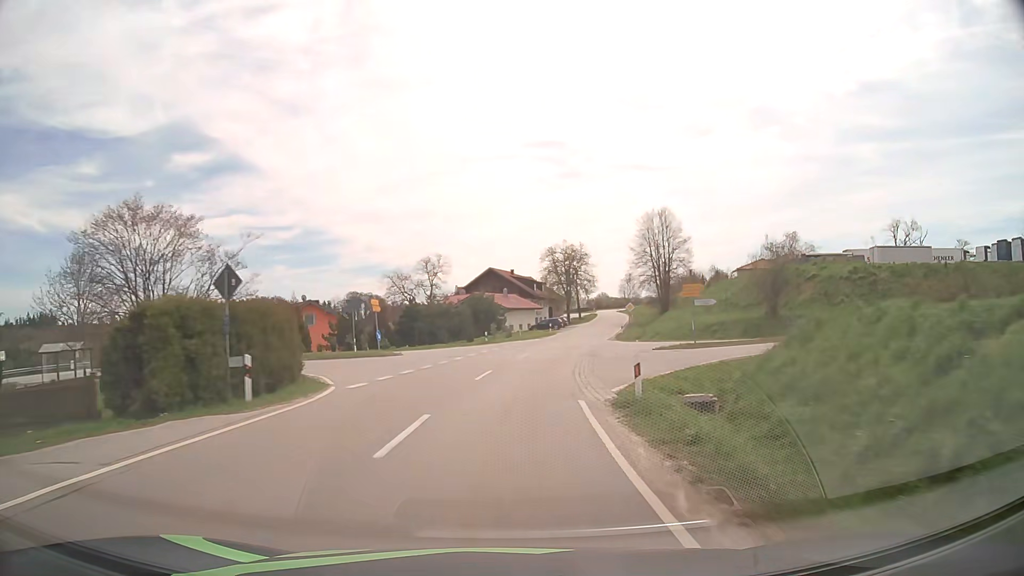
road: tertiary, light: Day
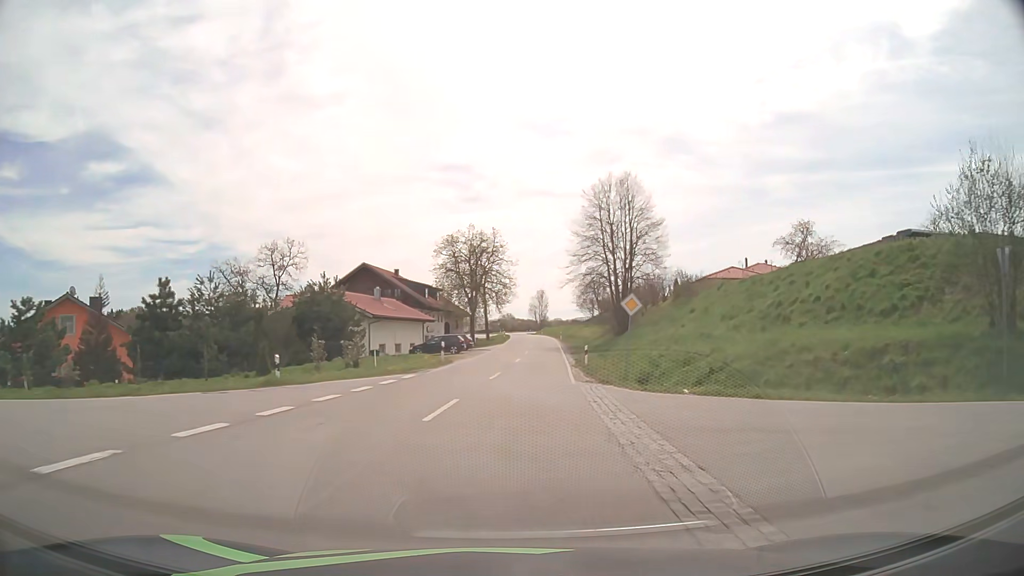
(+2.3, +32.3) m; +9°
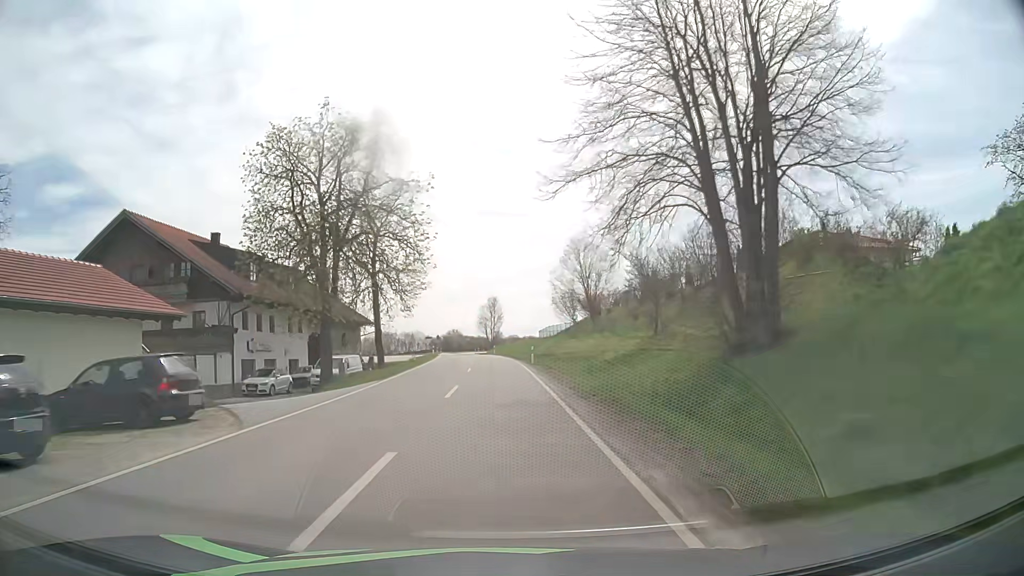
(+2.6, +42.8) m; +4°
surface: asphalt
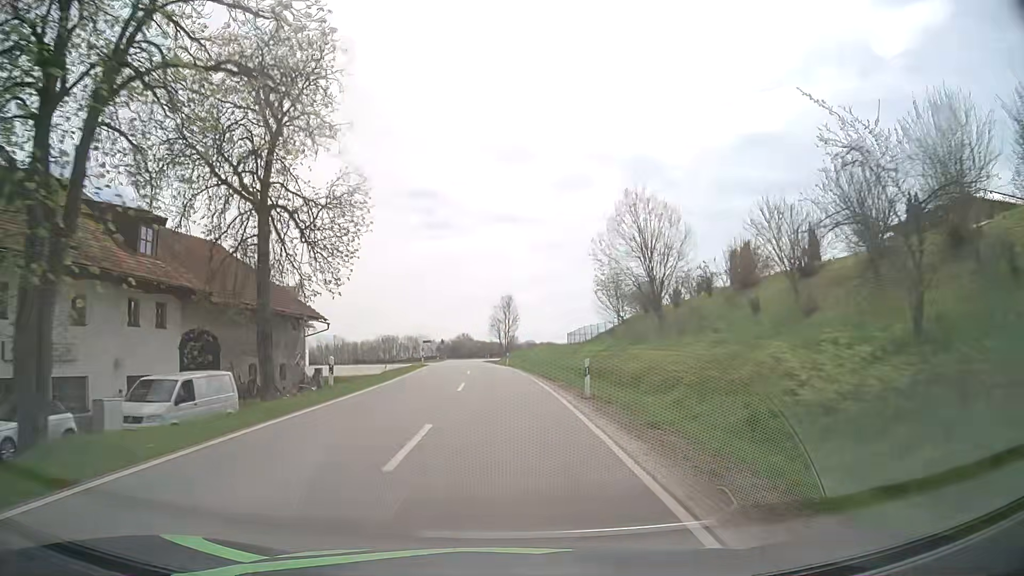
(-0.2, +21.4) m; -1°
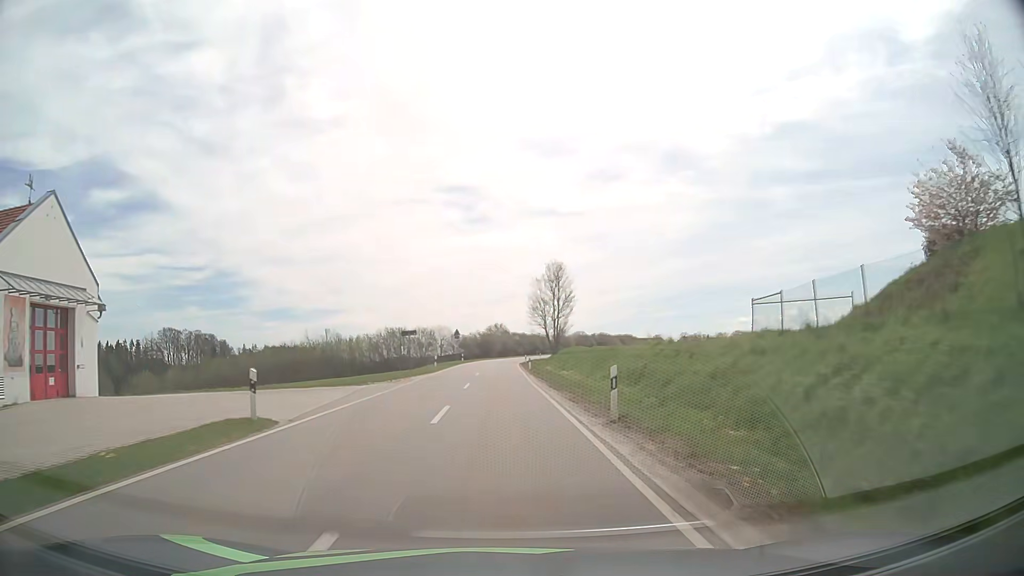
(-1.4, +42.7) m; -4°
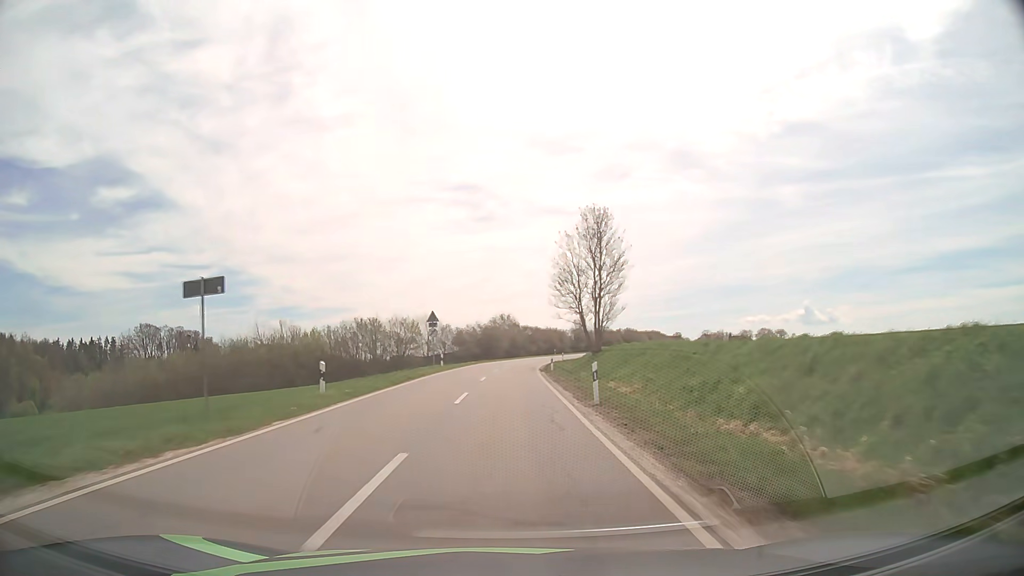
(-0.3, +32.5) m; -1°
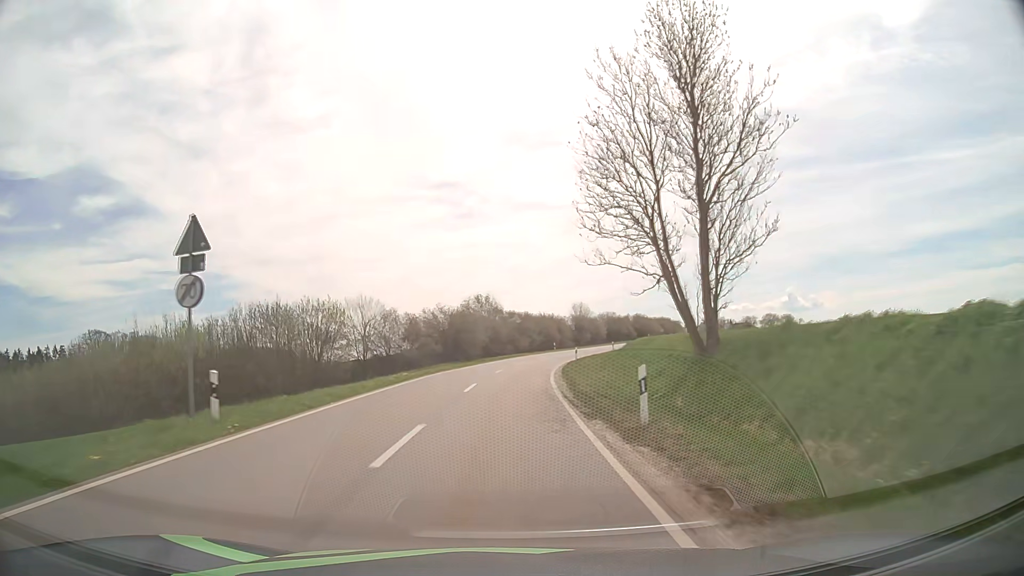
(+0.4, +33.1) m; +1°
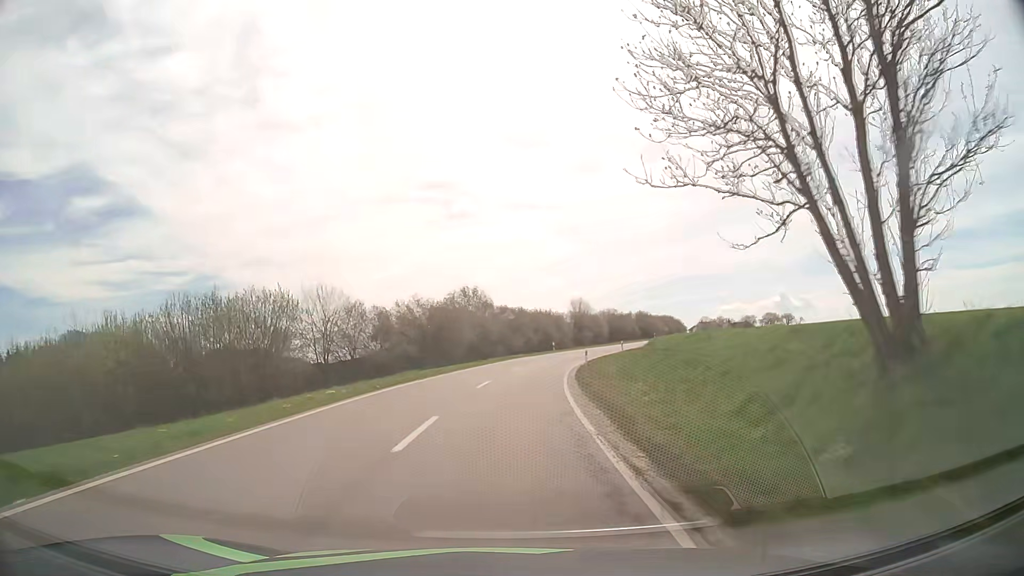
(0.0, +11.2) m; 0°
(0, +10) (+1, +20) (+1, +30) (+3, +40) (+5, +50) (+7, +59) (+10, +69) (+14, +78) (+18, +87) (+23, +96) m
